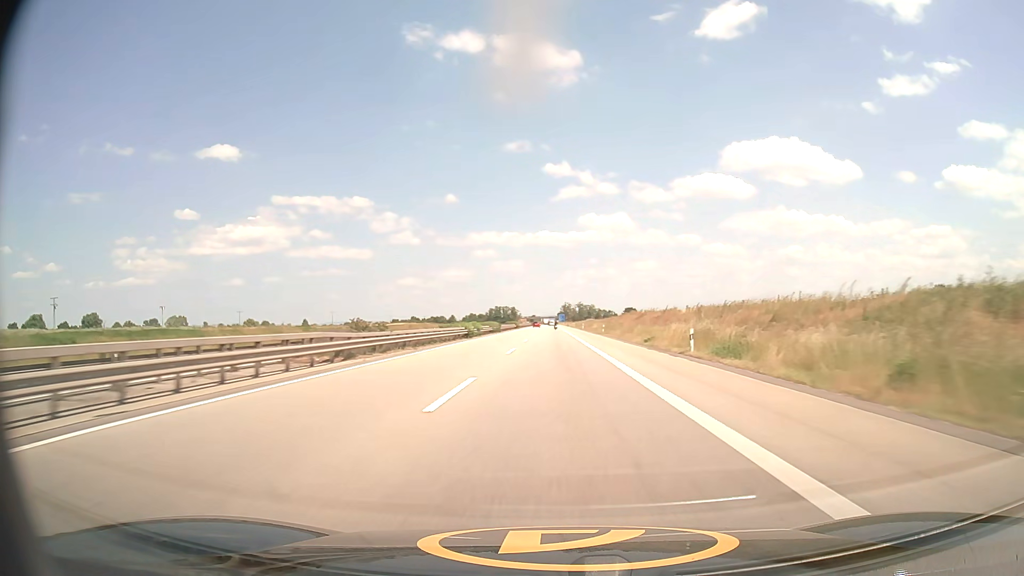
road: motorway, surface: asphalt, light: Day
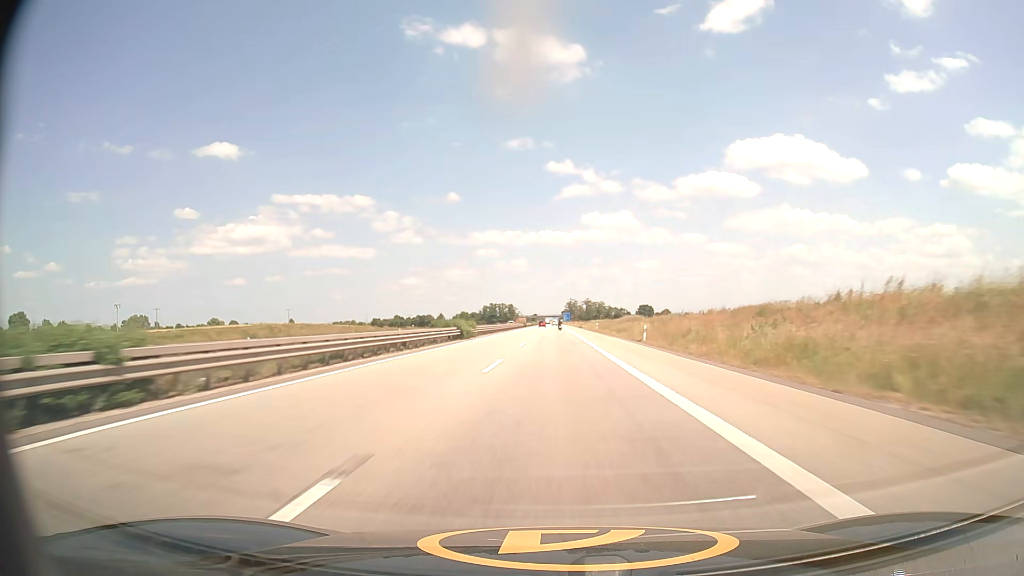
(-0.1, +82.6) m; 0°
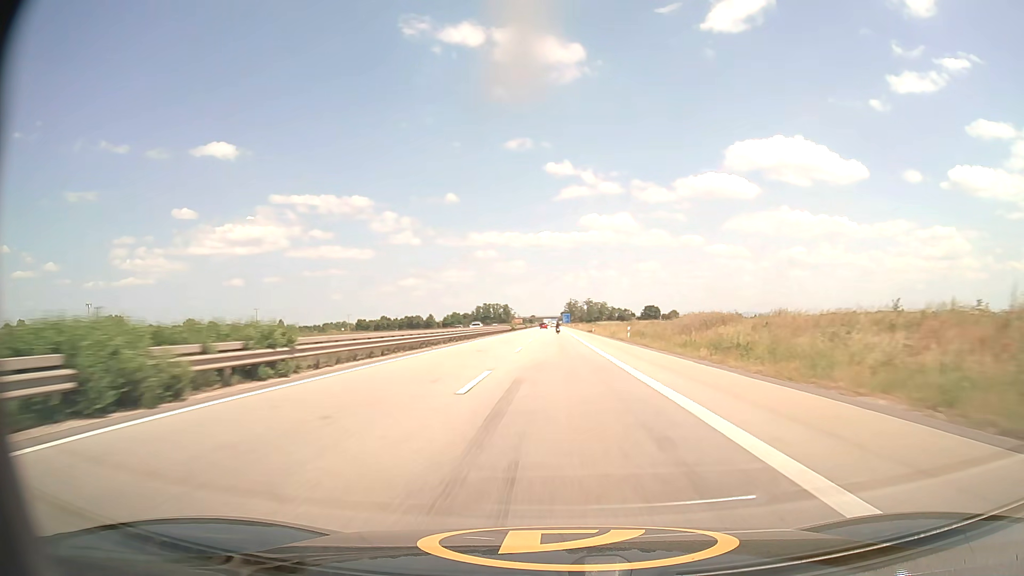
(+0.1, +41.1) m; 0°
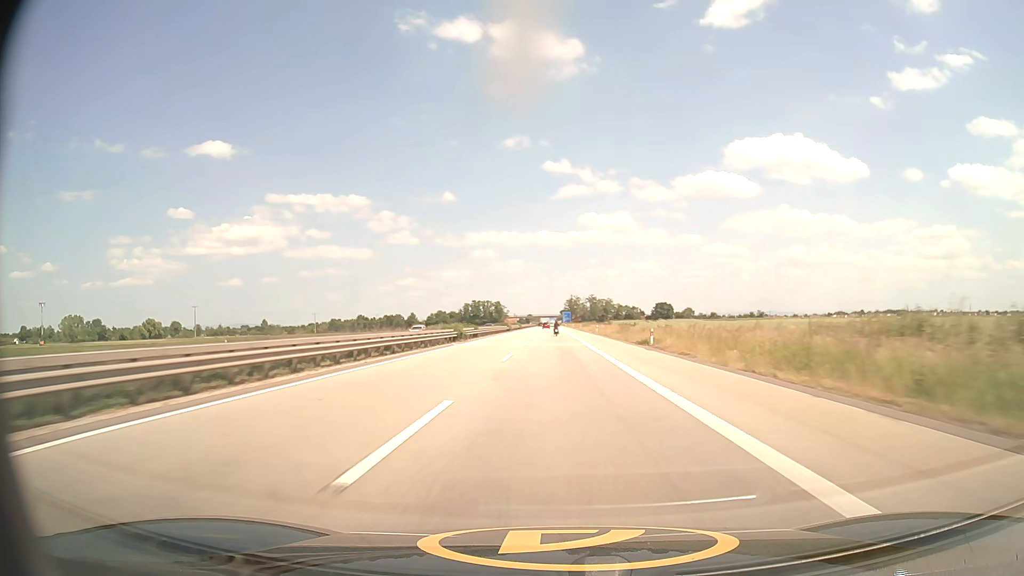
(+0.1, +61.5) m; 0°
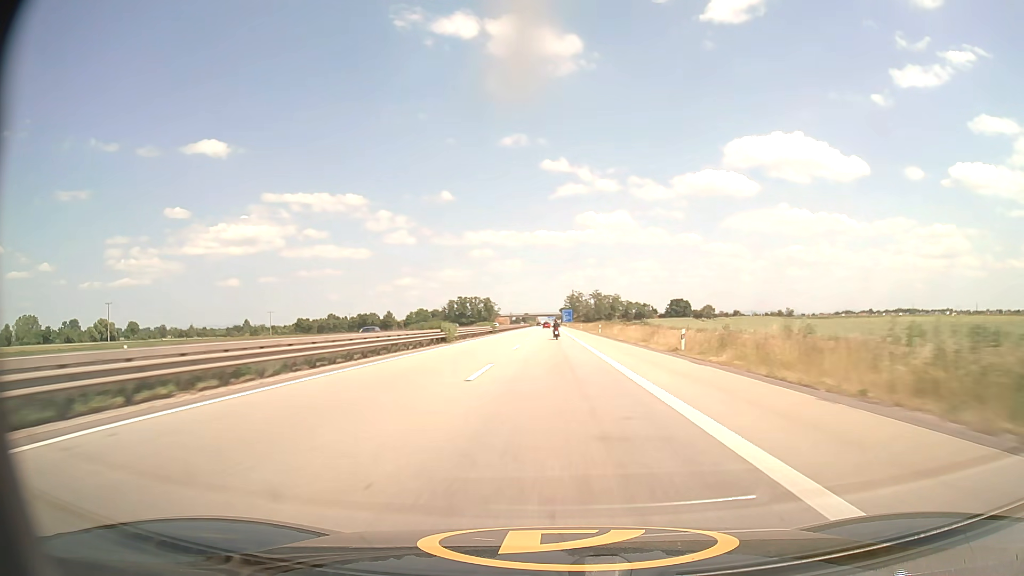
(+0.1, +61.9) m; 0°
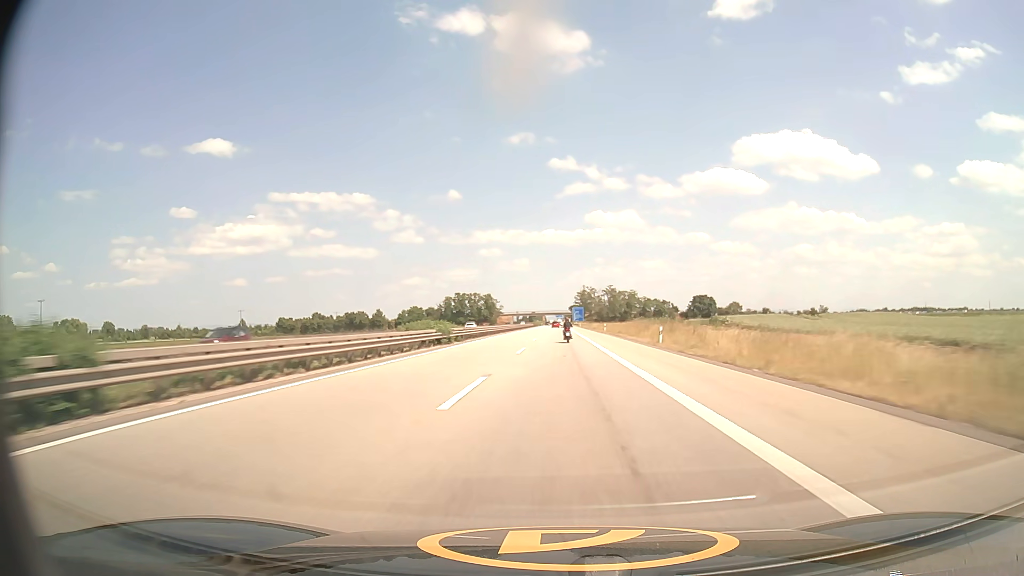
(-0.2, +41.3) m; -1°
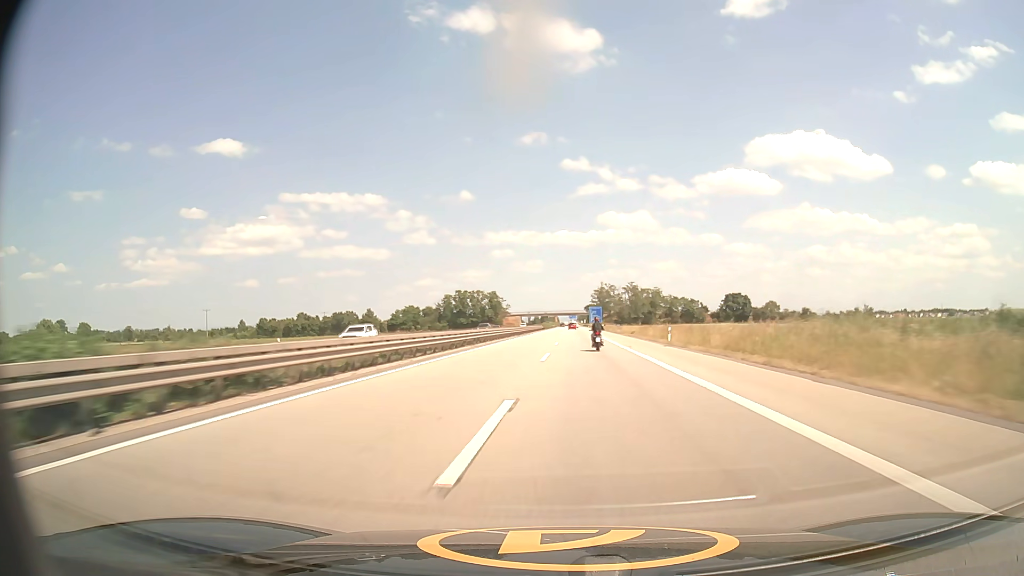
(-0.4, +41.3) m; -1°
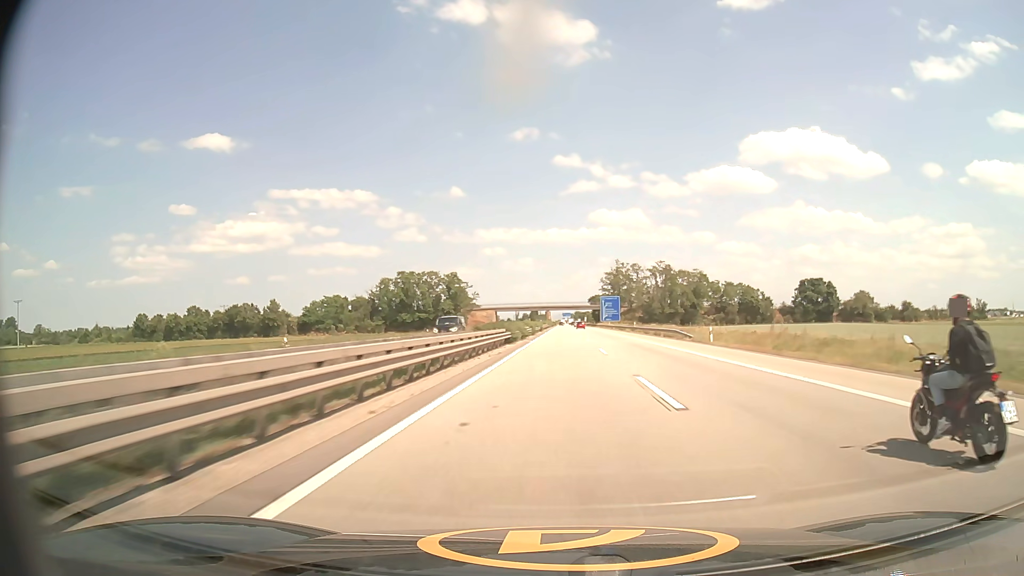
(+0.1, +103.3) m; +1°
(0, +10) (0, +20) (0, +30) (0, +40) (0, +50) (+1, +60) (+1, +70) (+1, +80) (+2, +90) (+2, +100) m
